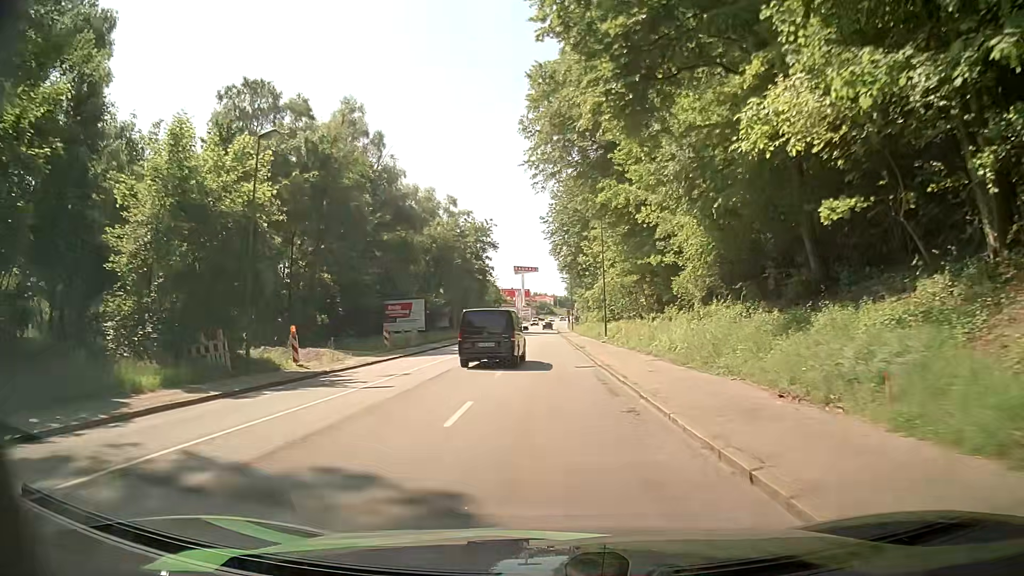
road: tertiary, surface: asphalt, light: Day
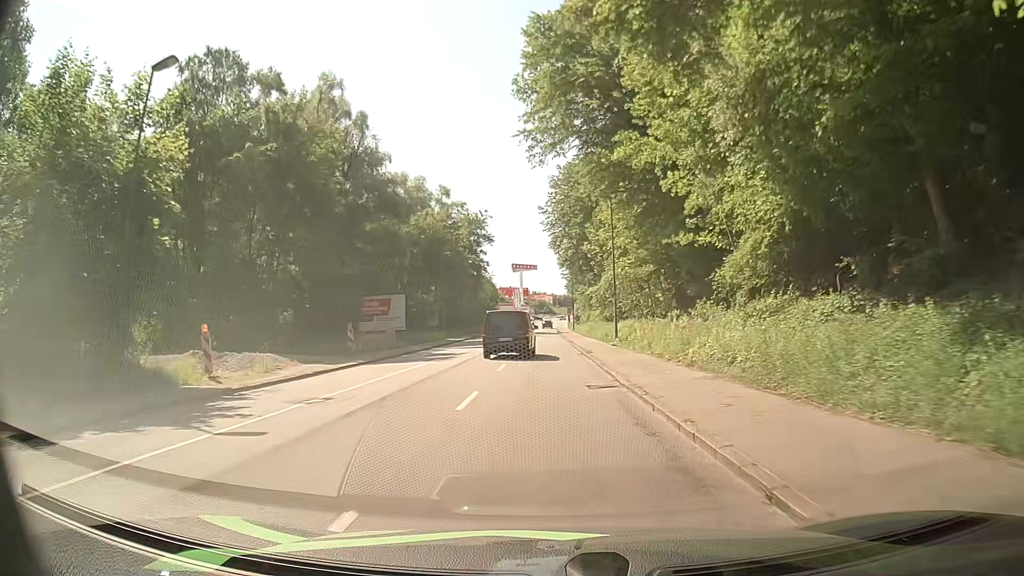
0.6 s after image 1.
(+0.1, +7.3) m; +1°
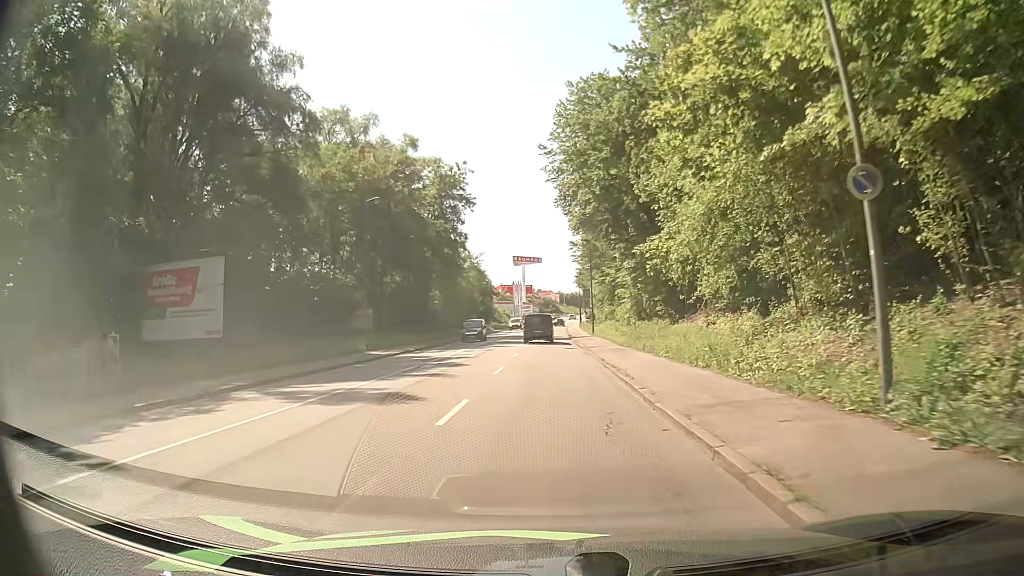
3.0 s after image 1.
(-0.1, +28.9) m; -1°
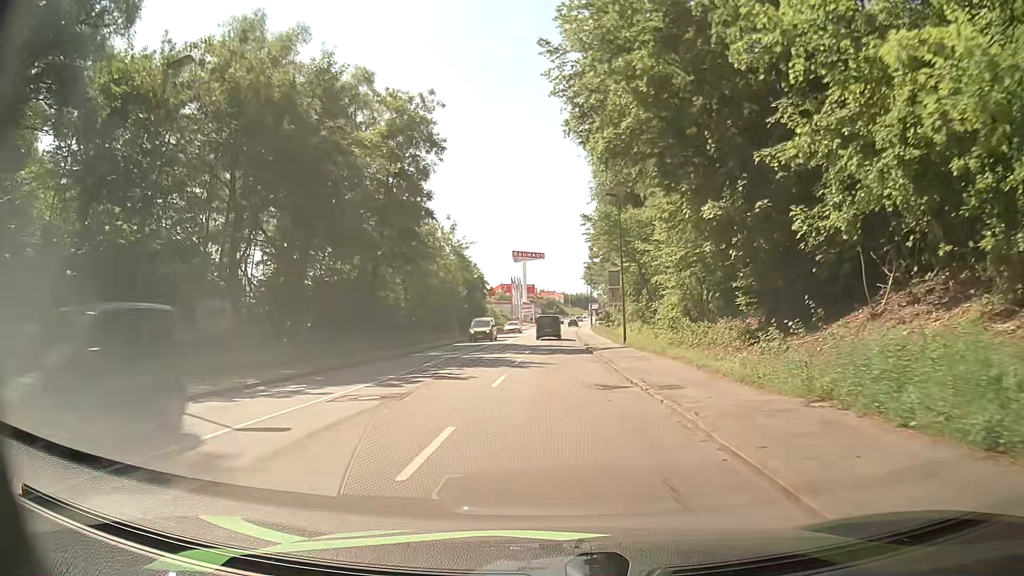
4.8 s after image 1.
(0.0, +21.3) m; 0°
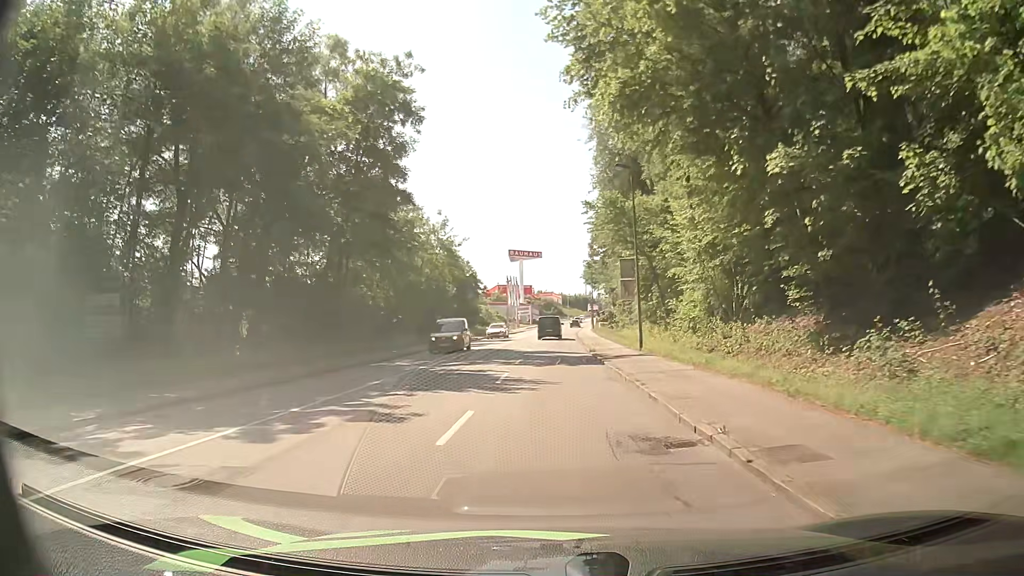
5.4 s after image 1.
(-0.1, +7.0) m; -1°
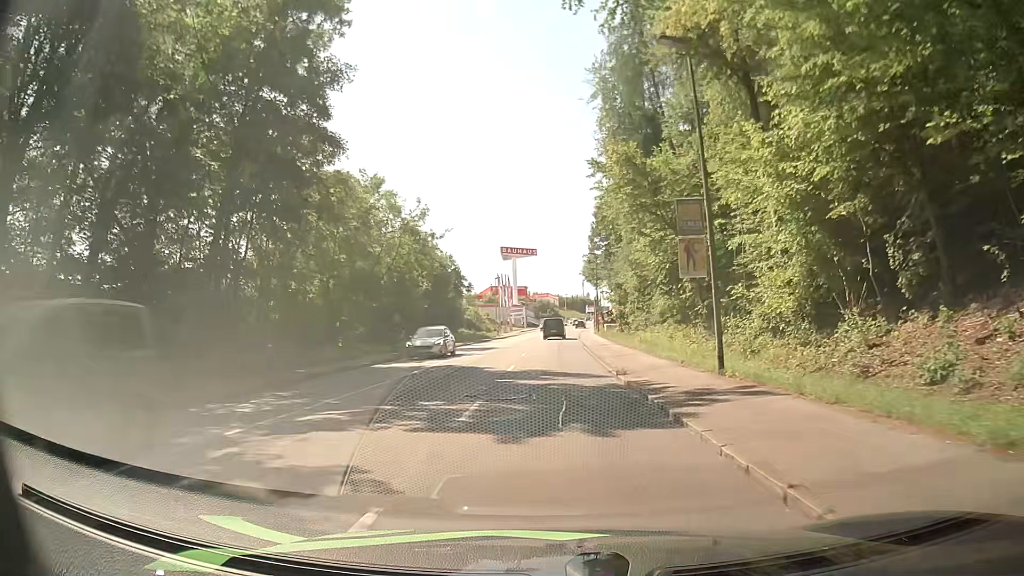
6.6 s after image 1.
(+0.2, +13.9) m; 0°
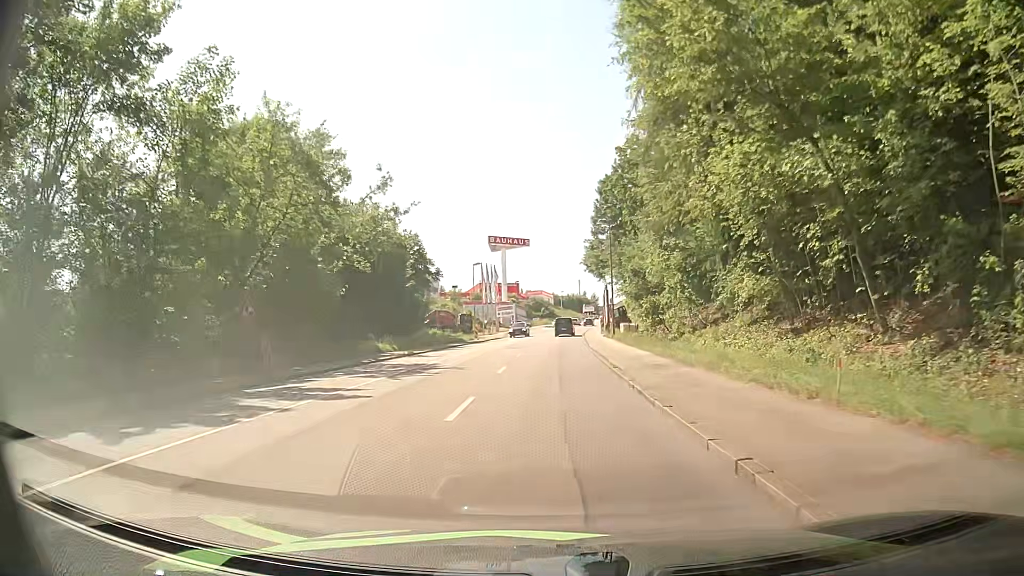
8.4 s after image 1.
(+0.1, +20.4) m; +1°
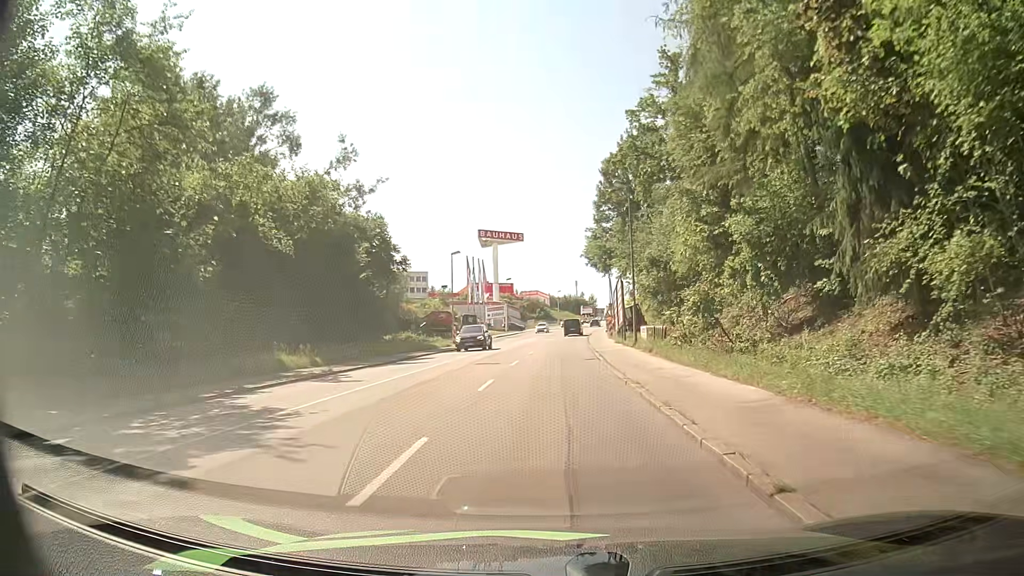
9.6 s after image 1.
(0.0, +13.2) m; -1°
(0, +10) (+1, +20) (+1, +30) (+1, +40) (+2, +50) (+3, +60) (+4, +70) (+5, +80) (+6, +90) (+7, +100) m
